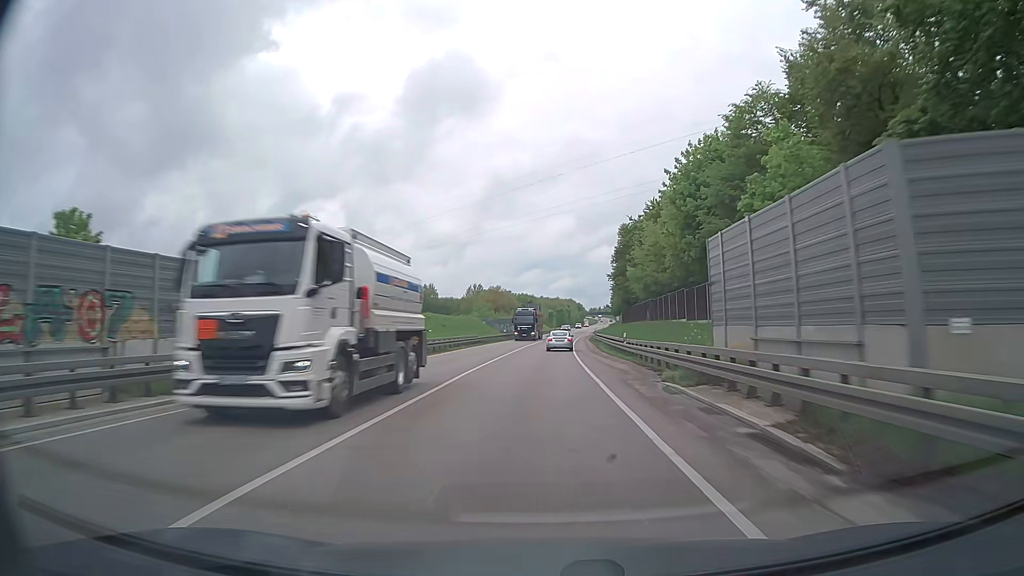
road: trunk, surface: asphalt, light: Day
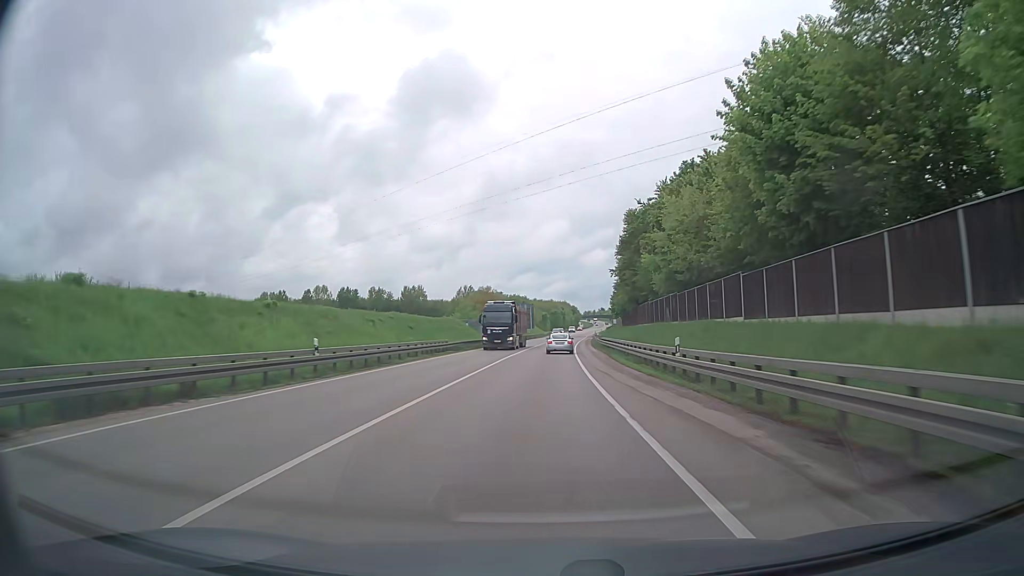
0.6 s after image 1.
(+0.1, +15.6) m; 0°
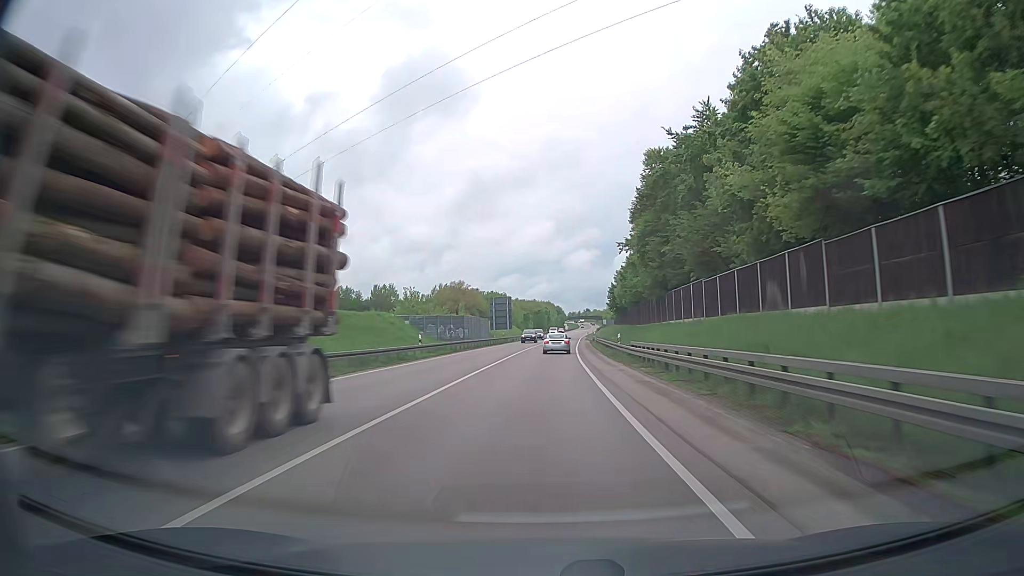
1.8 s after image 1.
(+0.4, +31.2) m; +2°
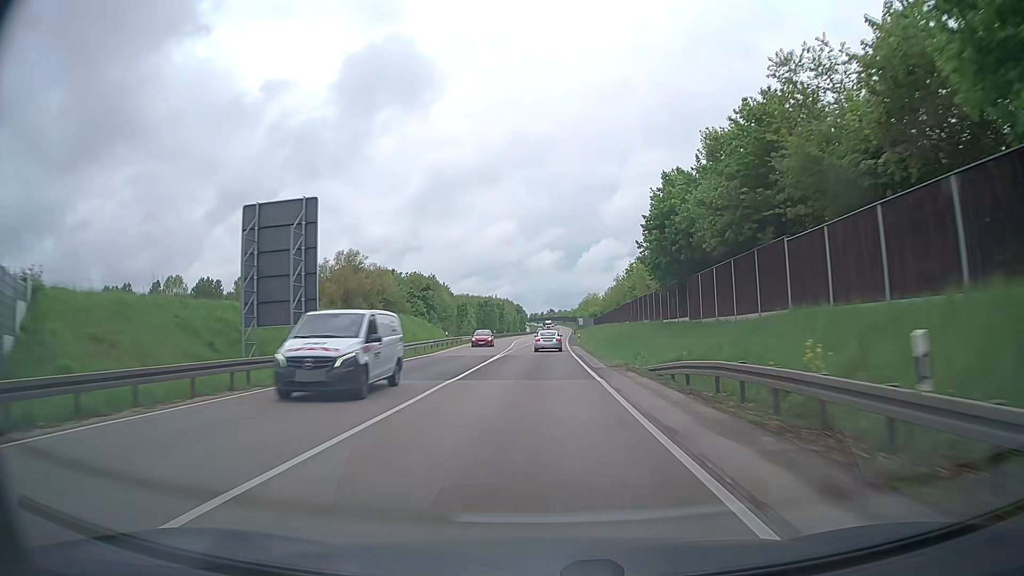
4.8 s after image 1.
(+2.3, +78.0) m; +3°
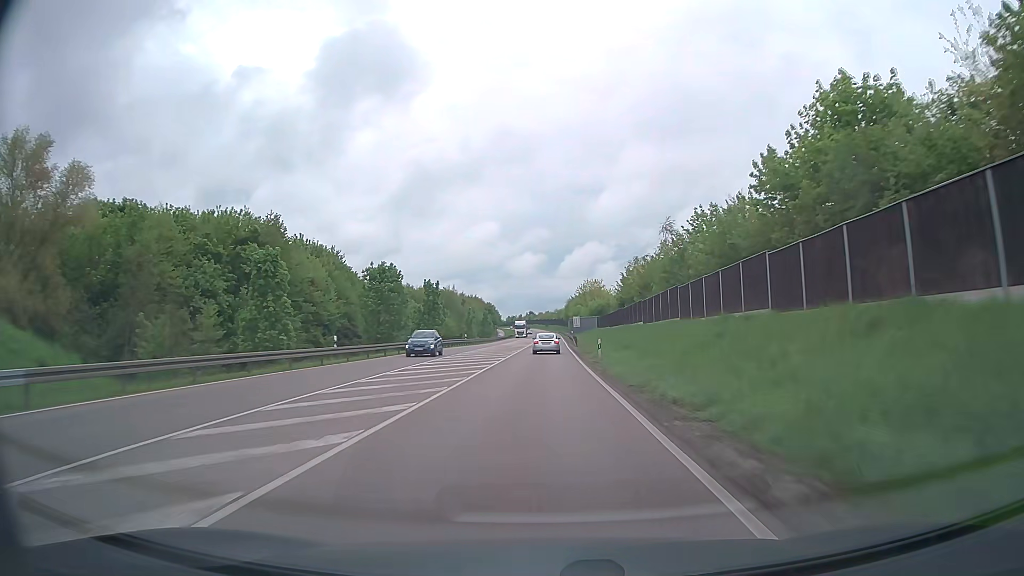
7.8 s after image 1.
(+1.1, +78.1) m; +2°
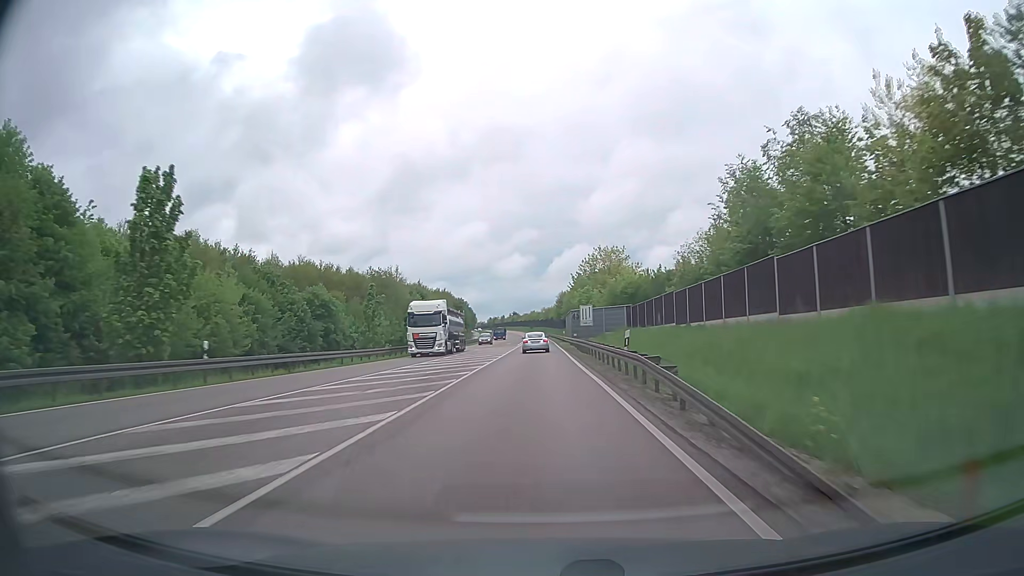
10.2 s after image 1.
(+0.6, +62.6) m; +1°
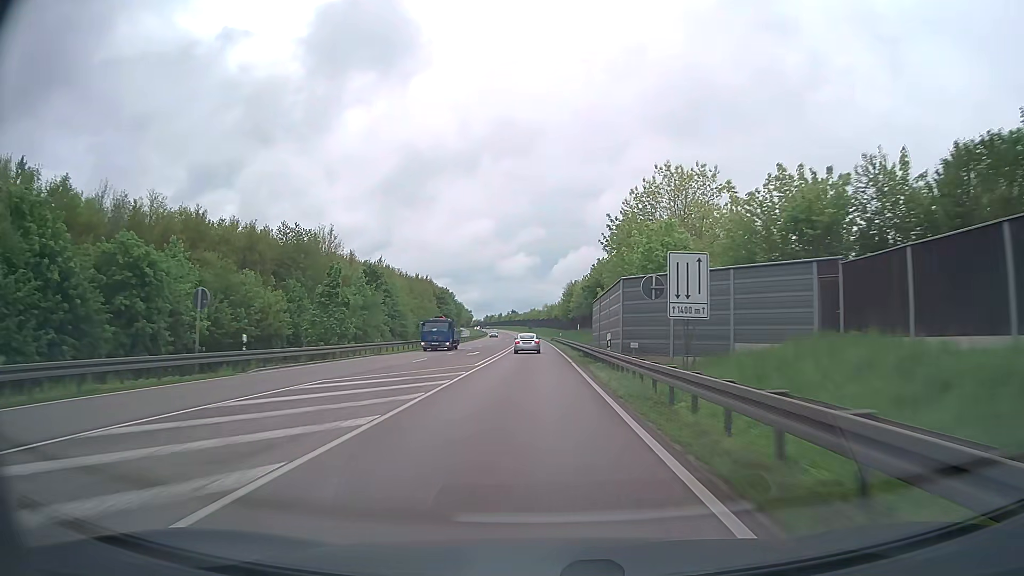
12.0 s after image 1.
(0.0, +46.9) m; 0°
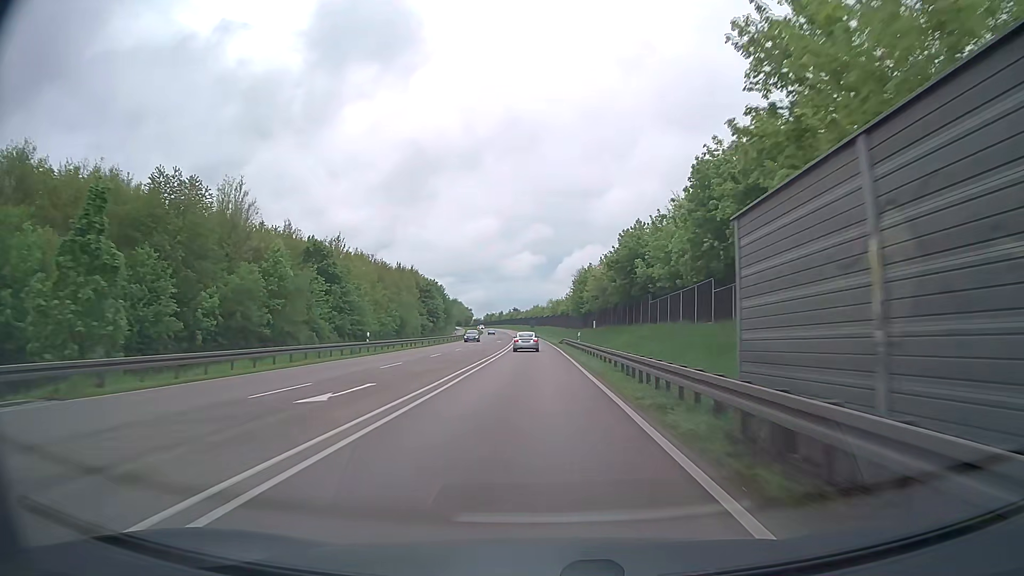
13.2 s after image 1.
(-0.1, +31.3) m; 0°
(0, +10) (0, +20) (0, +30) (0, +40) (0, +50) (-1, +60) (-1, +70) (-1, +80) (-2, +90) (-2, +100) m
